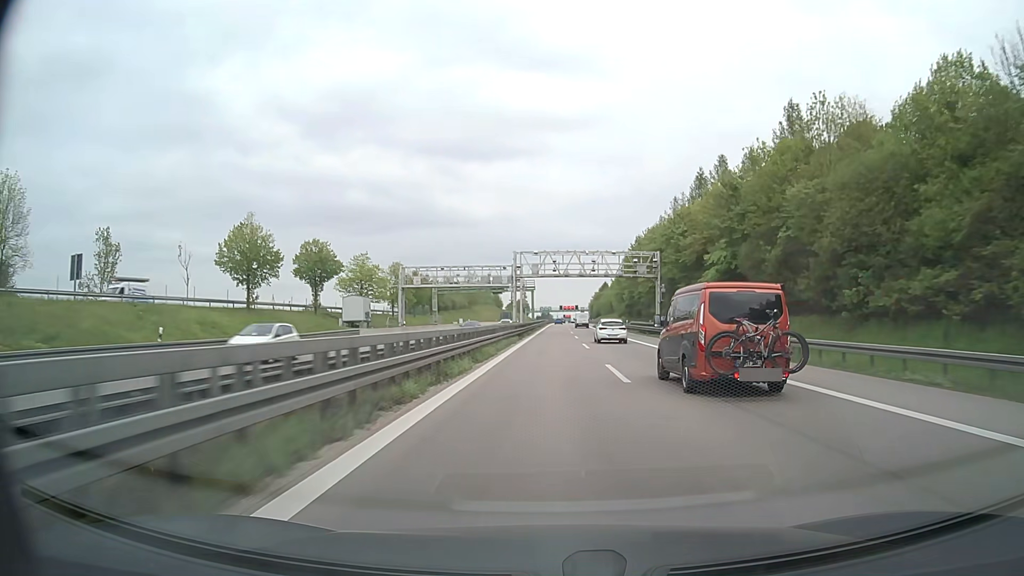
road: motorway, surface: asphalt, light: Day
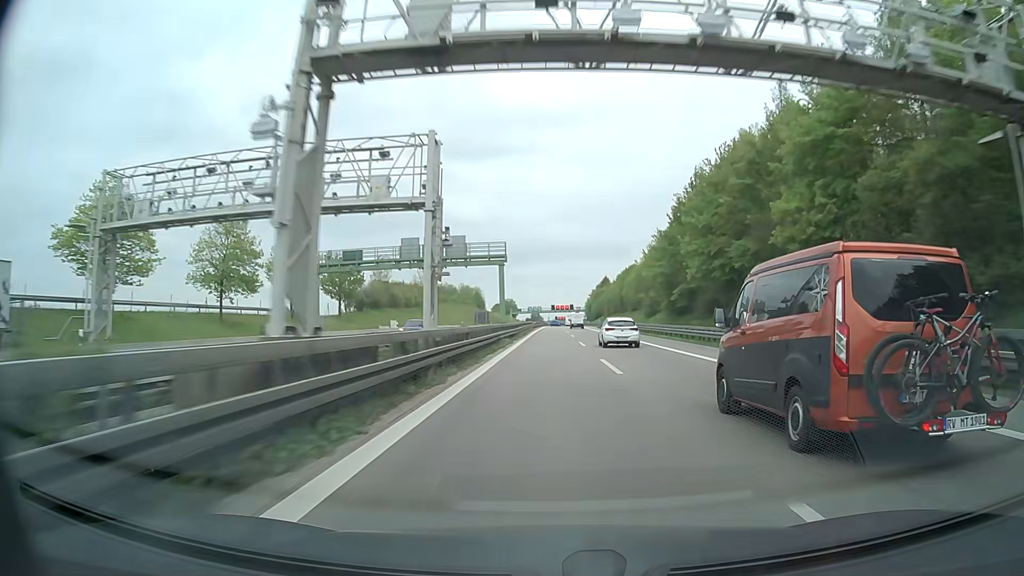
(+0.6, +52.9) m; +1°
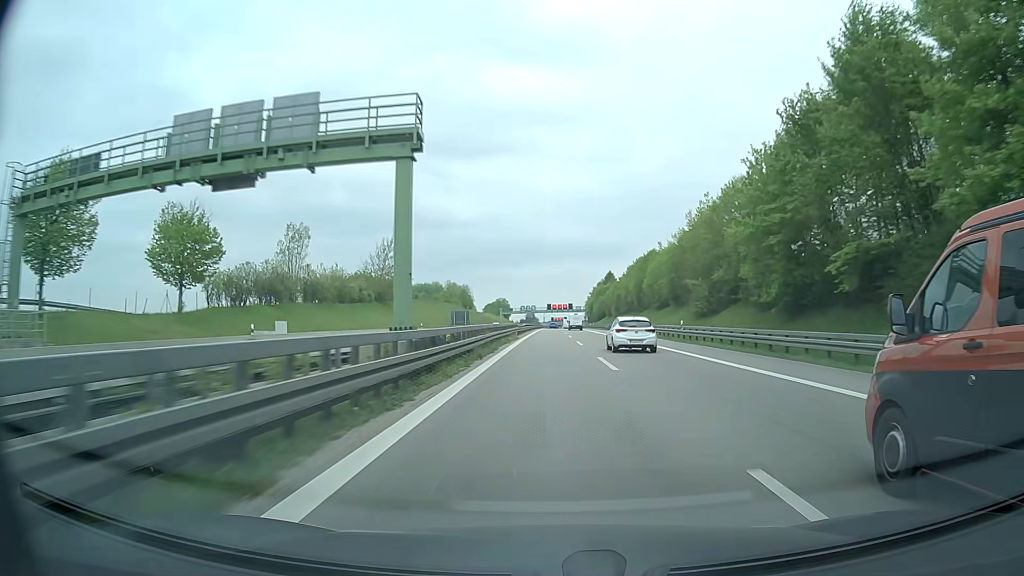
(+0.1, +35.5) m; 0°
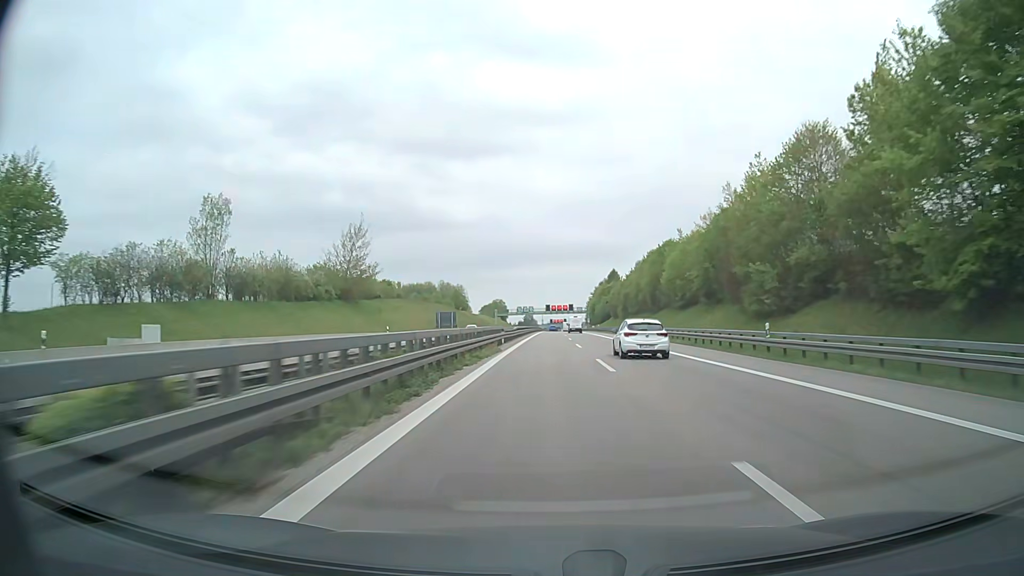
(+0.1, +17.8) m; 0°
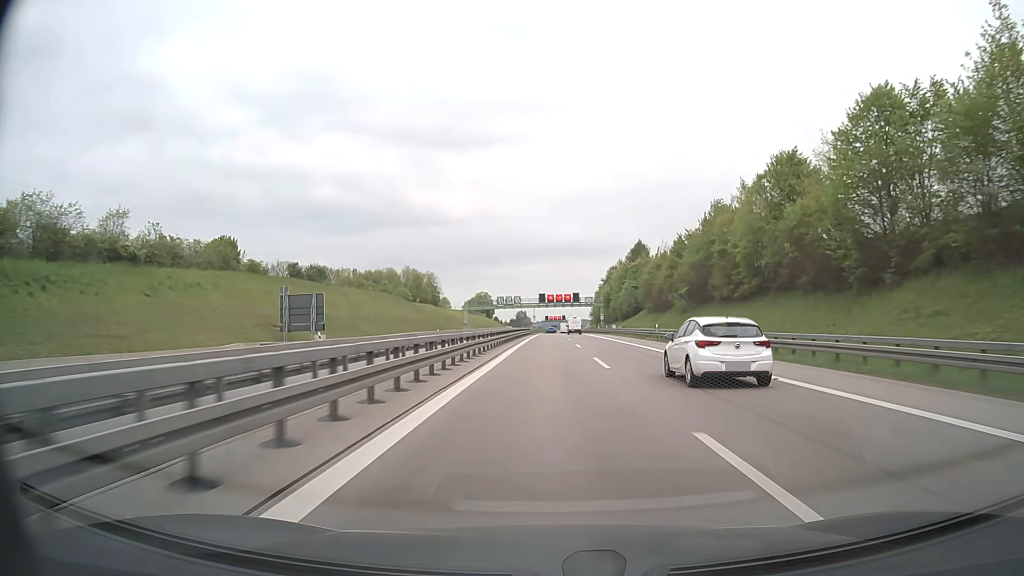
(+0.2, +71.1) m; 0°
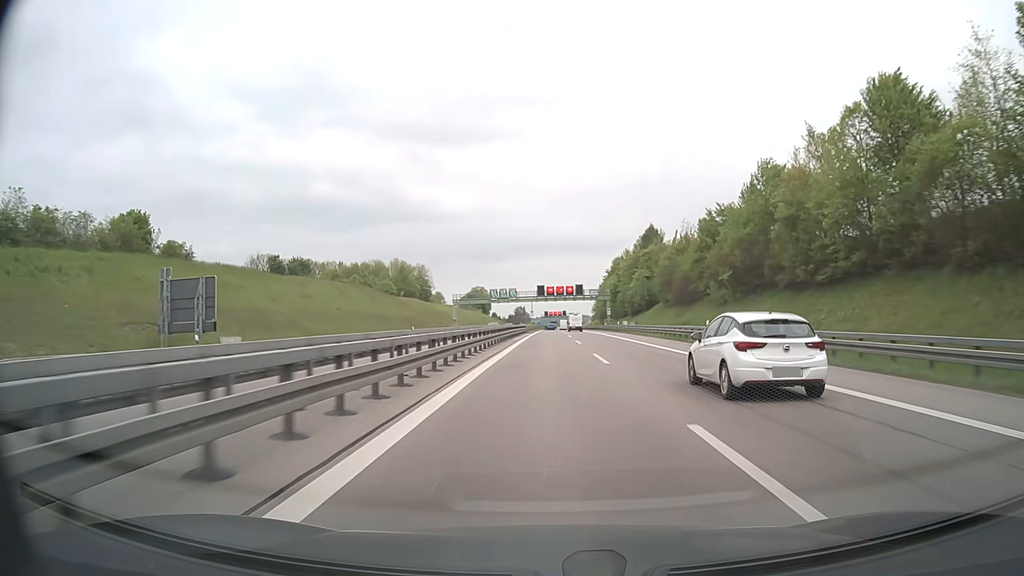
(0.0, +17.8) m; 0°
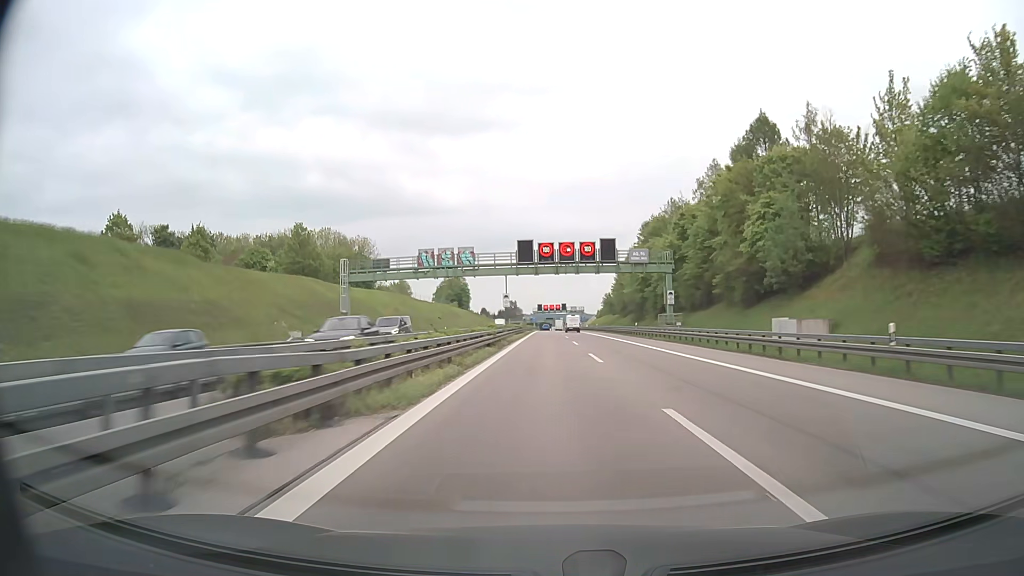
(+0.3, +71.2) m; 0°
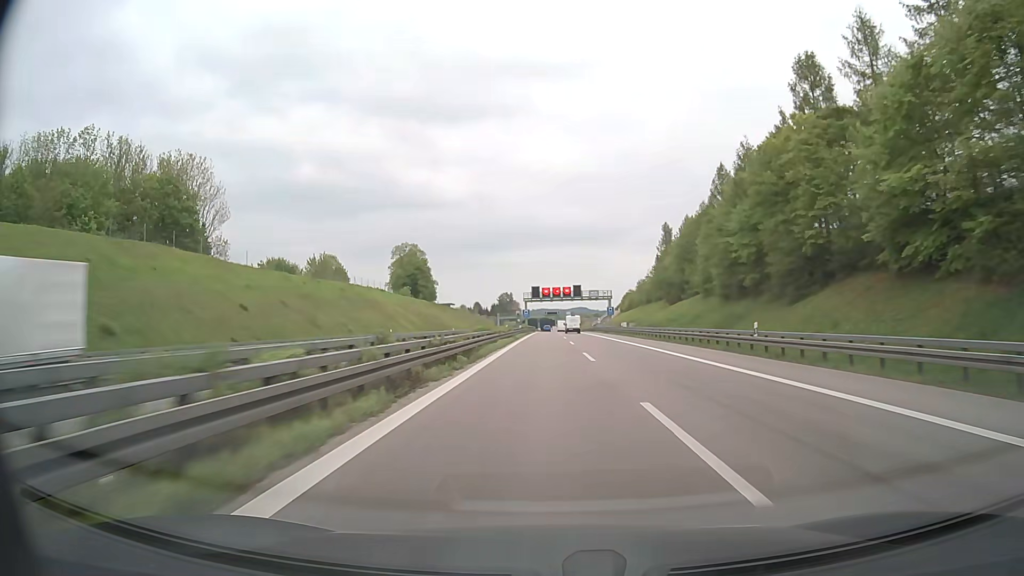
(+0.4, +89.3) m; 0°
(0, +10) (0, +20) (0, +30) (0, +40) (0, +50) (0, +60) (0, +70) (+1, +80) (+1, +90) (+1, +100) m
